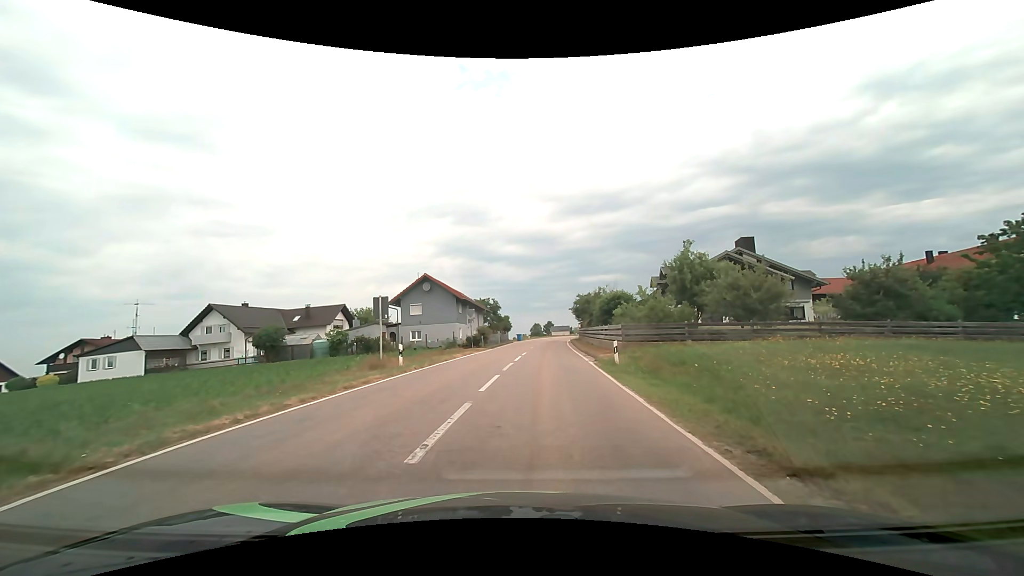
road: tertiary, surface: asphalt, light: Day
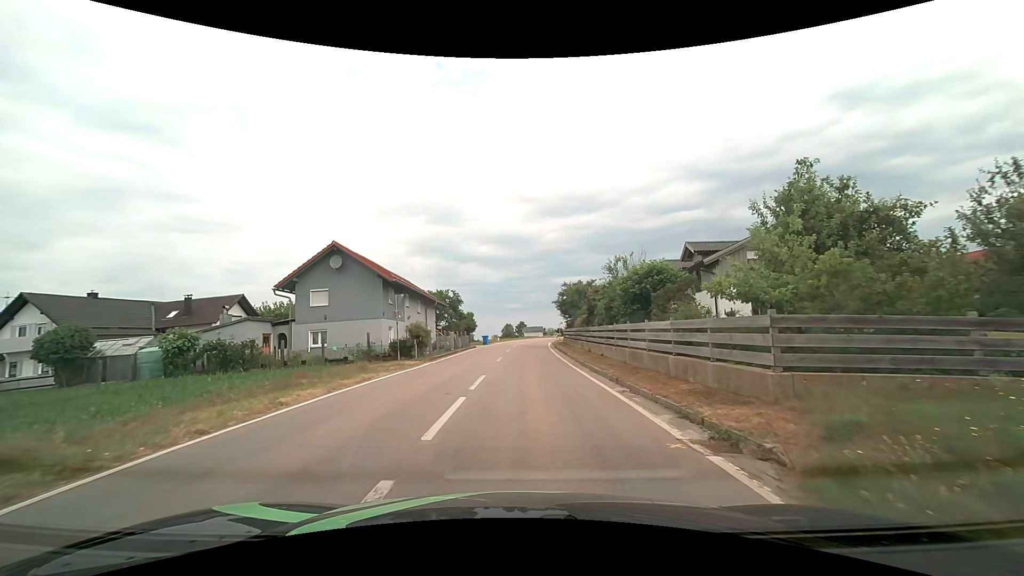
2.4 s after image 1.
(+0.6, +16.7) m; +3°
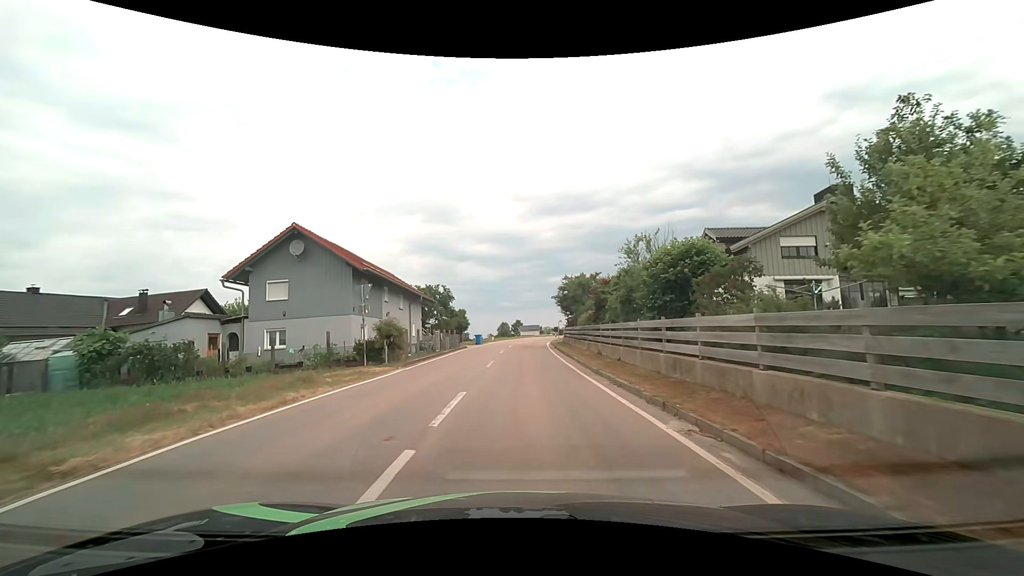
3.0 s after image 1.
(0.0, +4.8) m; 0°
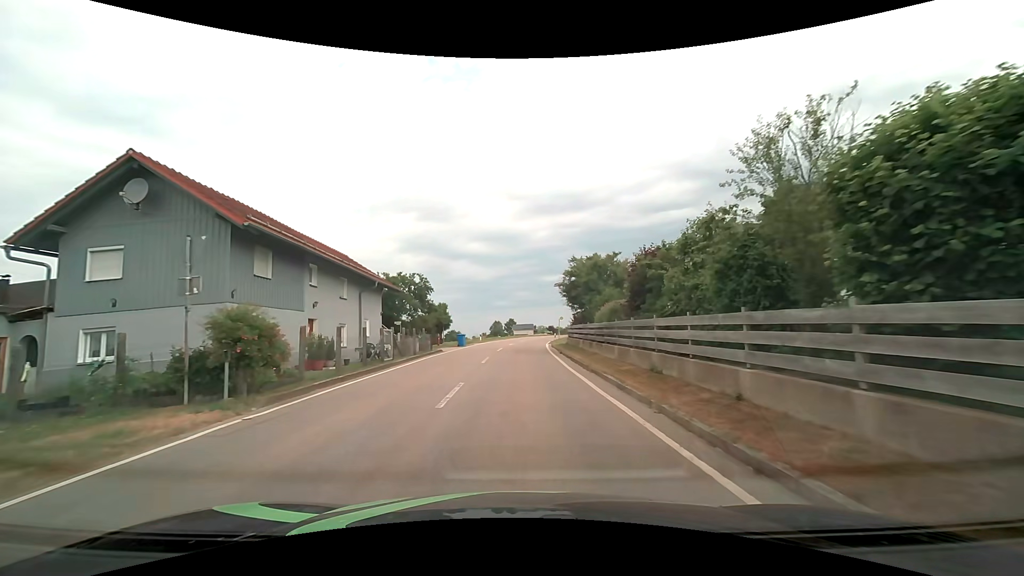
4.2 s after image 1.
(+0.1, +10.3) m; +1°
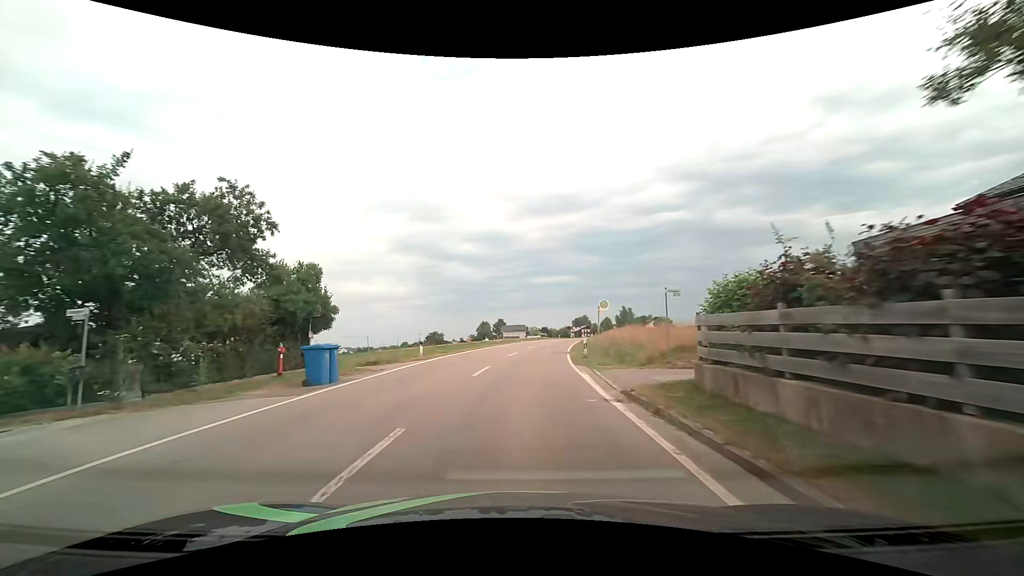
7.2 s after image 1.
(+0.3, +29.5) m; +1°
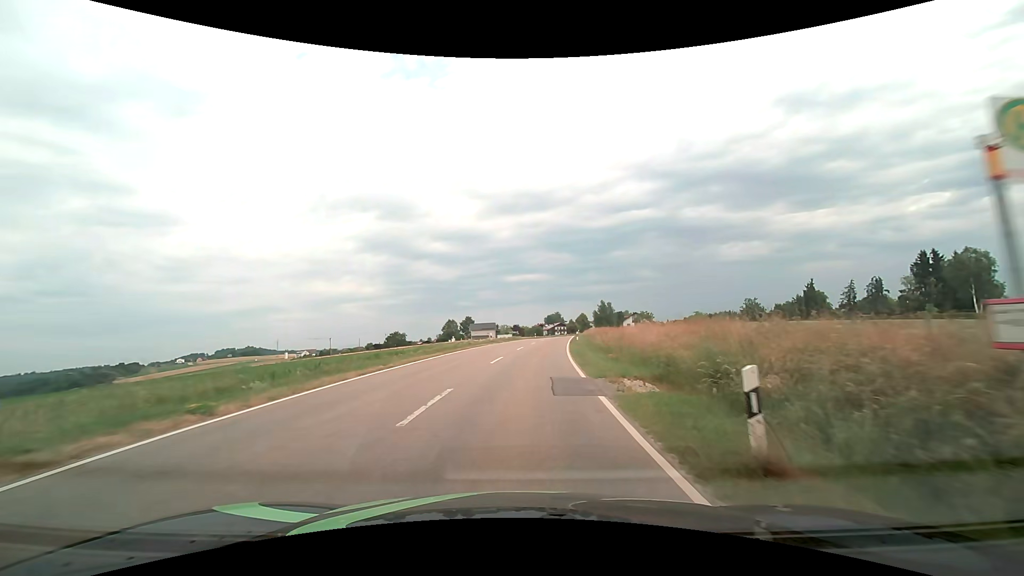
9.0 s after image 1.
(+0.7, +19.5) m; +4°
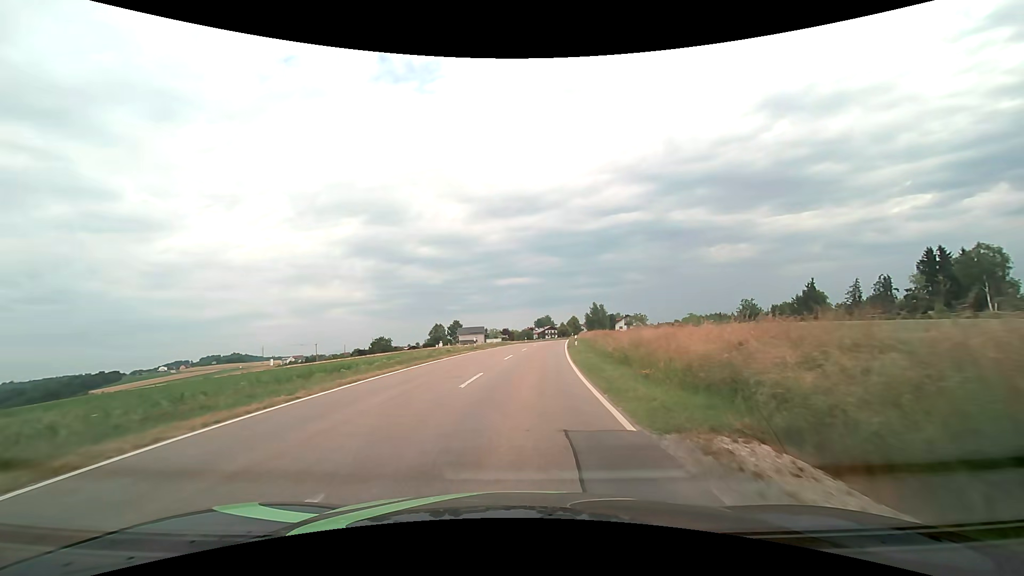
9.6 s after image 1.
(0.0, +6.8) m; +1°
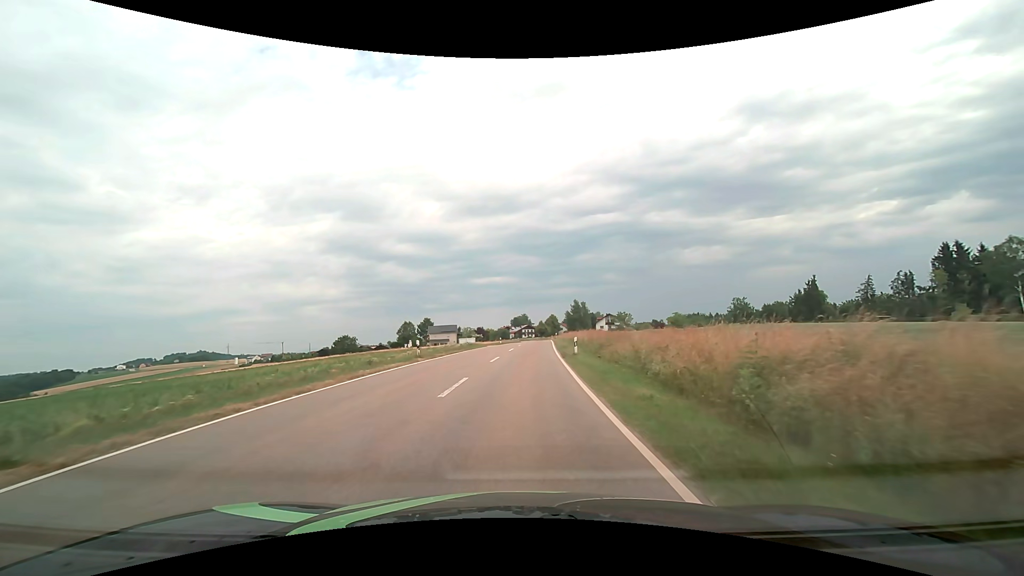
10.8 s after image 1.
(+0.4, +14.0) m; +3°
(0, +10) (0, +20) (+1, +30) (+1, +40) (+2, +50) (+3, +60) (+3, +70) (+4, +80) (+4, +90) (+5, +100) m
